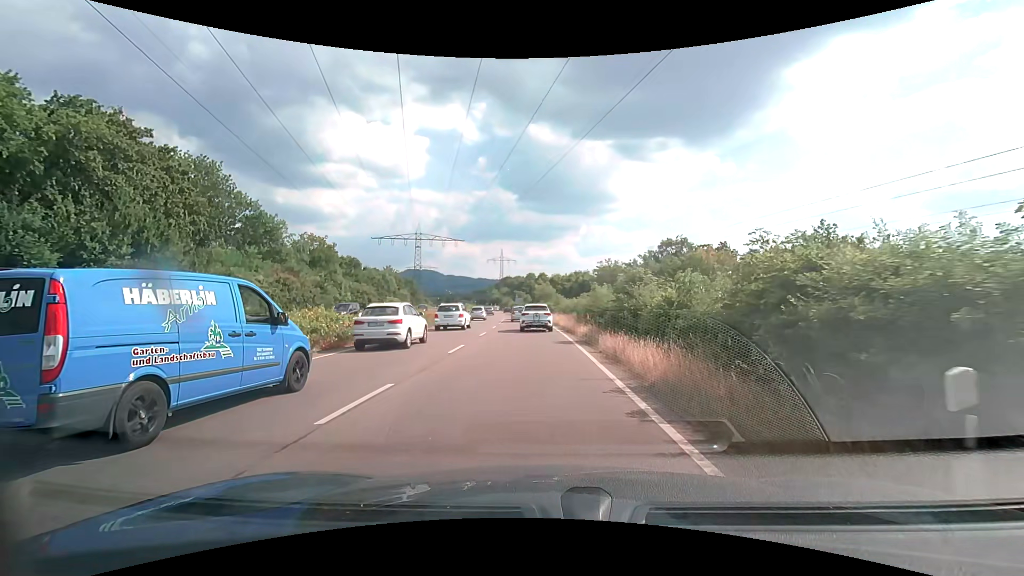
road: trunk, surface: asphalt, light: Day
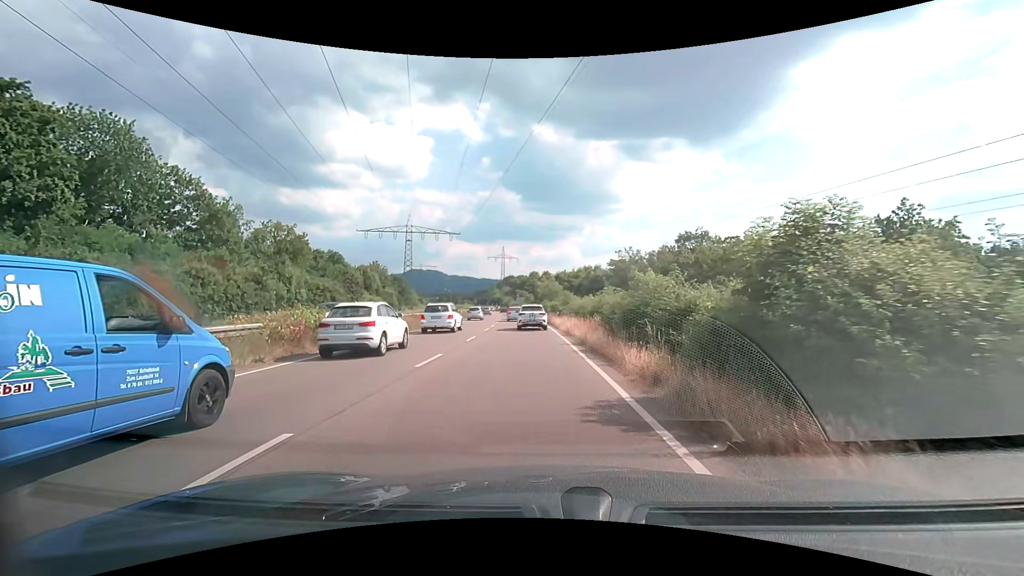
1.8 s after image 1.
(-0.1, +12.6) m; -1°
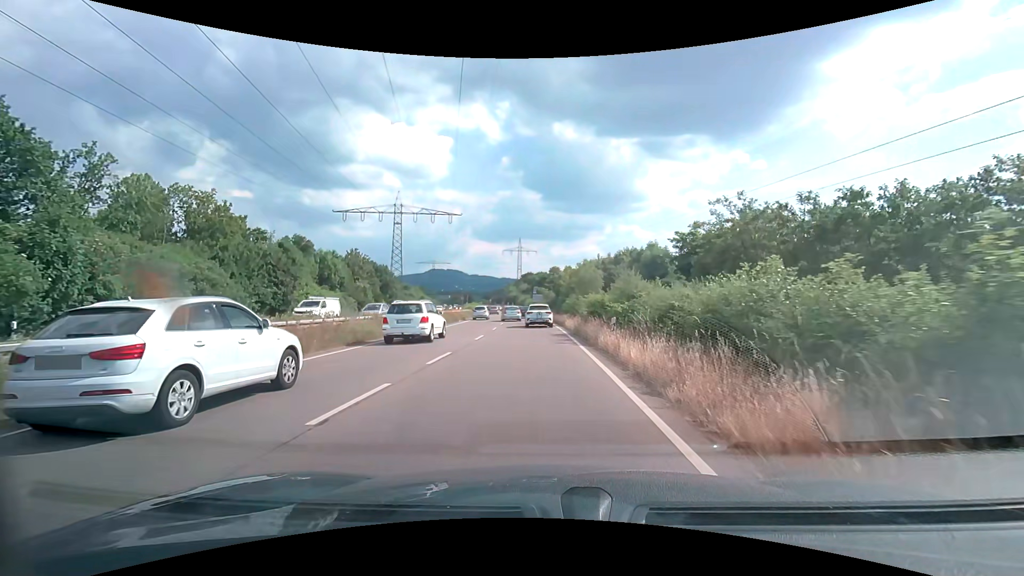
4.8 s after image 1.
(-0.3, +23.9) m; -2°
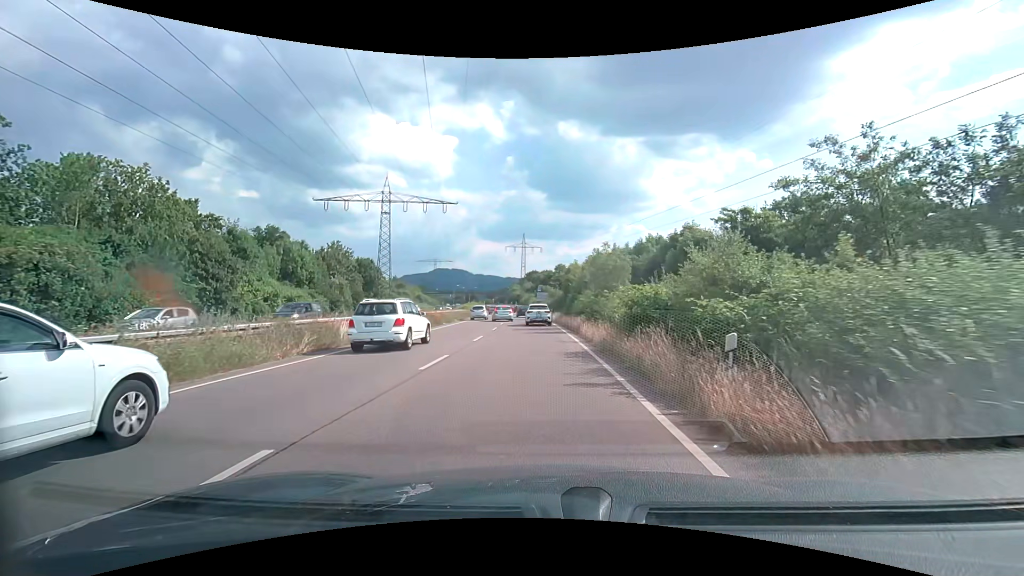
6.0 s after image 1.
(-0.1, +10.0) m; -1°
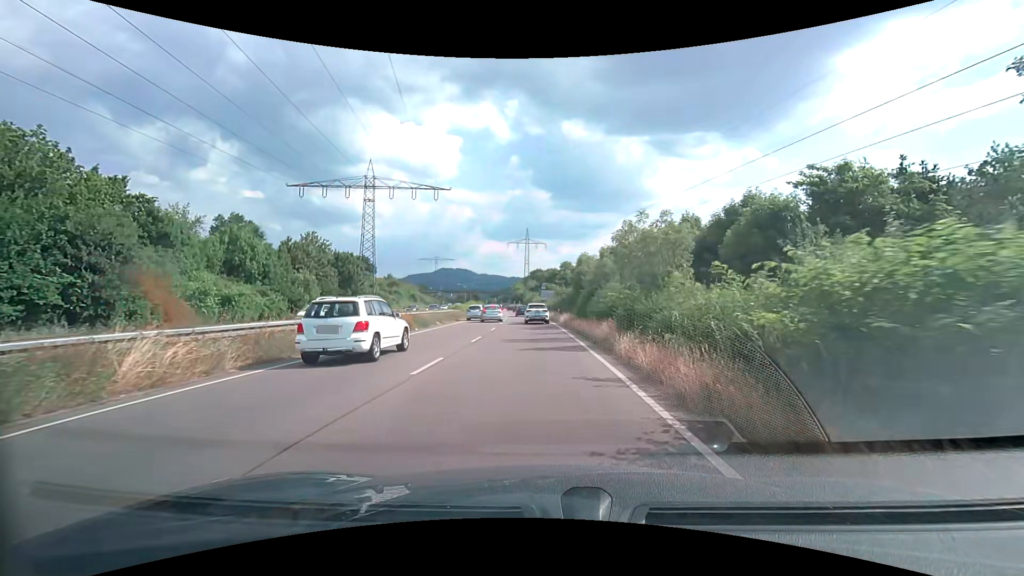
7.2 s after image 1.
(-0.1, +10.0) m; -1°
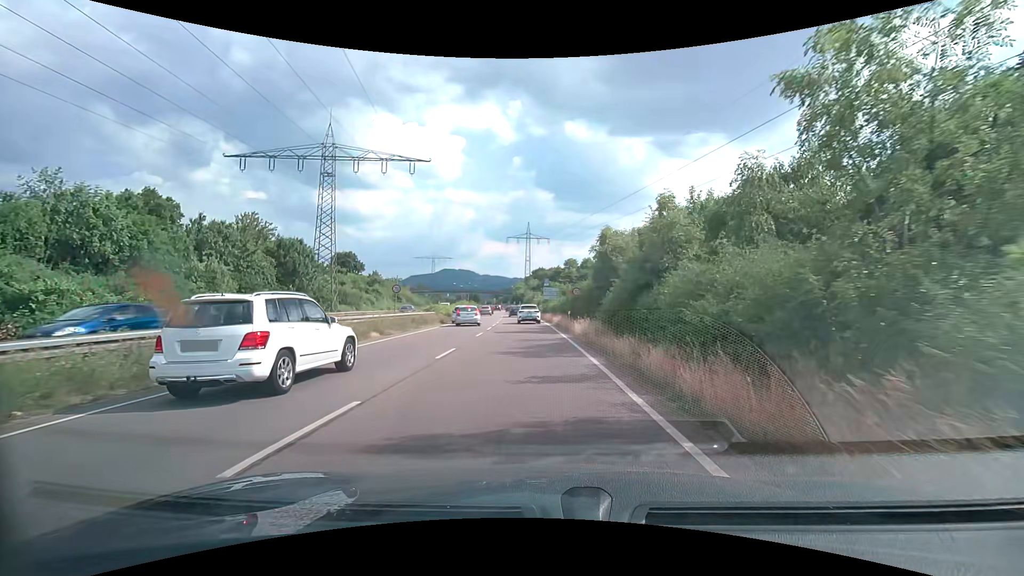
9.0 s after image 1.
(0.0, +14.9) m; 0°
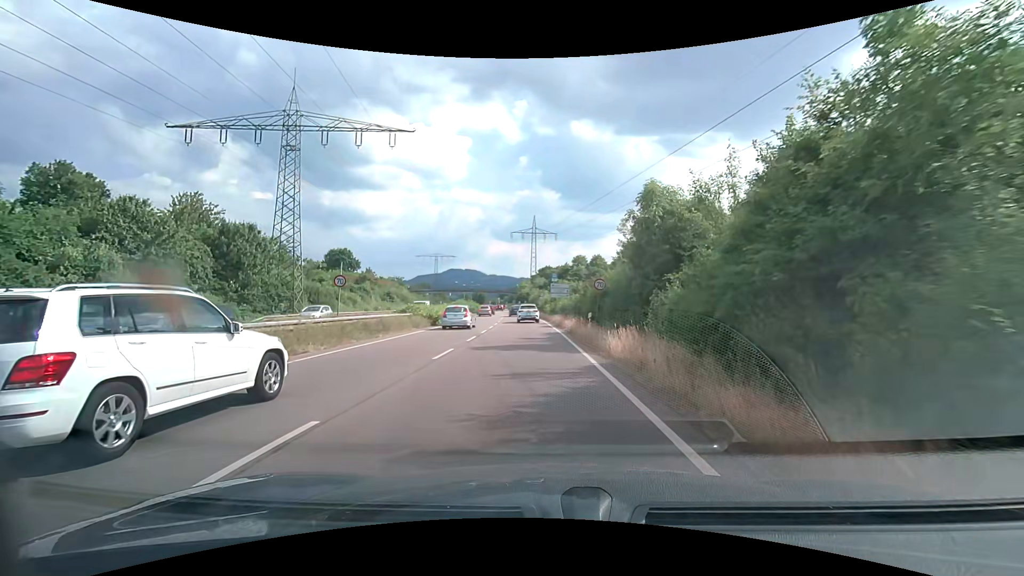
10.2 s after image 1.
(-0.1, +10.2) m; -1°
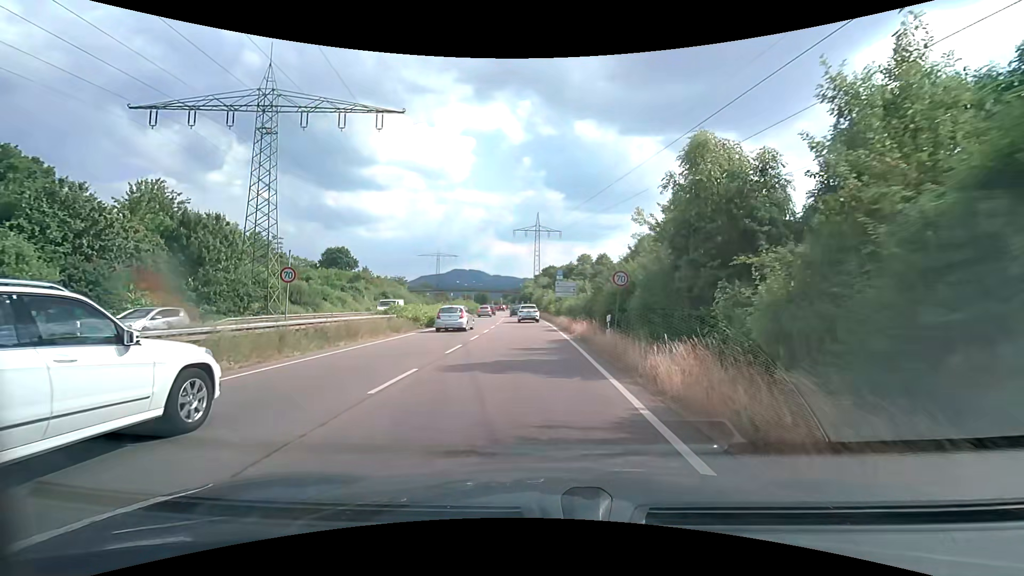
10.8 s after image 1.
(0.0, +5.0) m; 0°
(0, +10) (0, +20) (0, +30) (-1, +40) (-1, +50) (-2, +60) (-3, +70) (-4, +80) (-5, +90) (-6, +100) m
